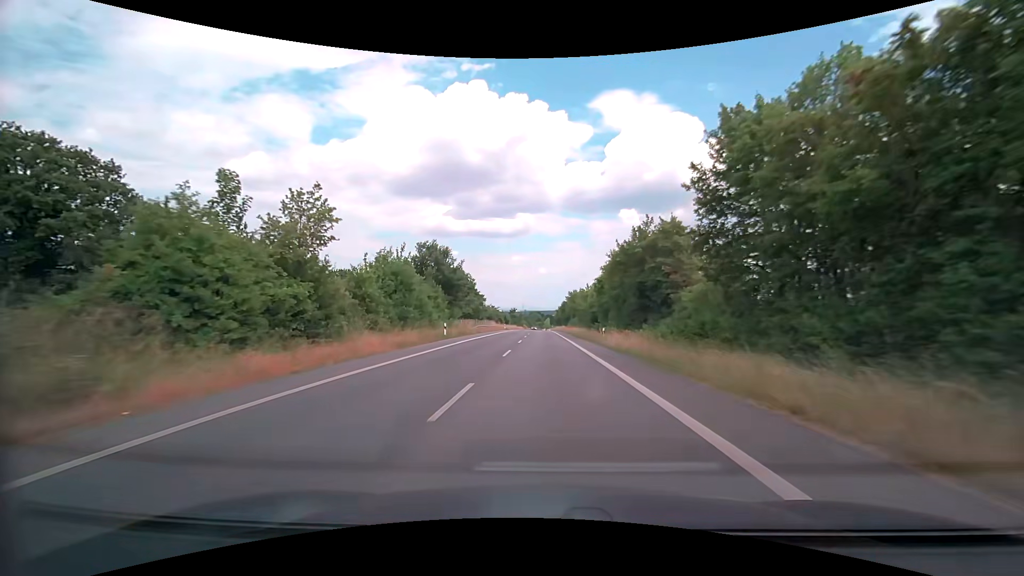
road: secondary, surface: asphalt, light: Day
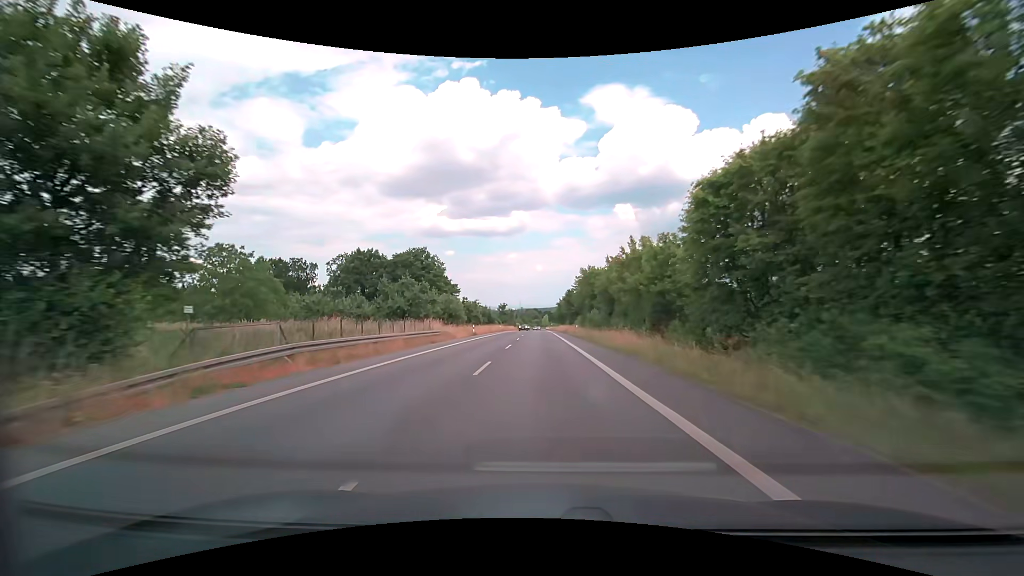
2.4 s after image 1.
(0.0, +42.3) m; 0°
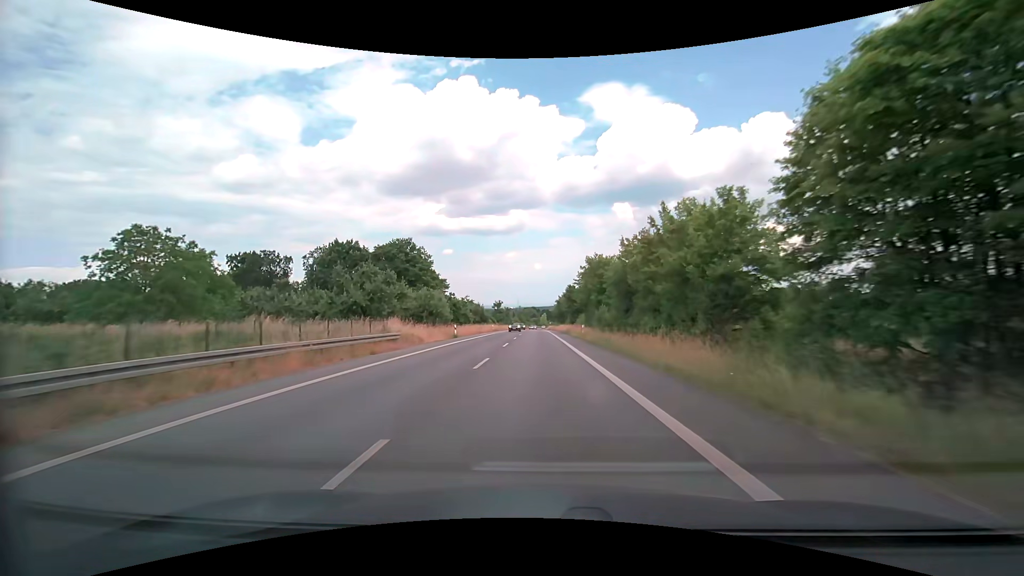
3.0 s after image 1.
(0.0, +10.6) m; 0°
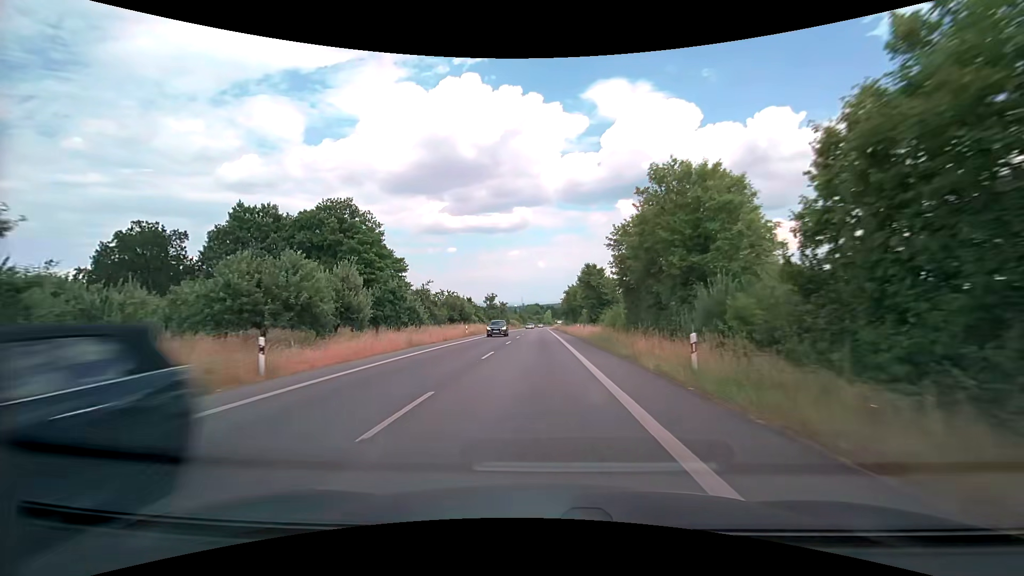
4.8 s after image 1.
(0.0, +32.1) m; 0°
(0, +10) (0, +20) (0, +30) (0, +40) (0, +50) (0, +60) (0, +70) (0, +80) (0, +90) (0, +100) m
